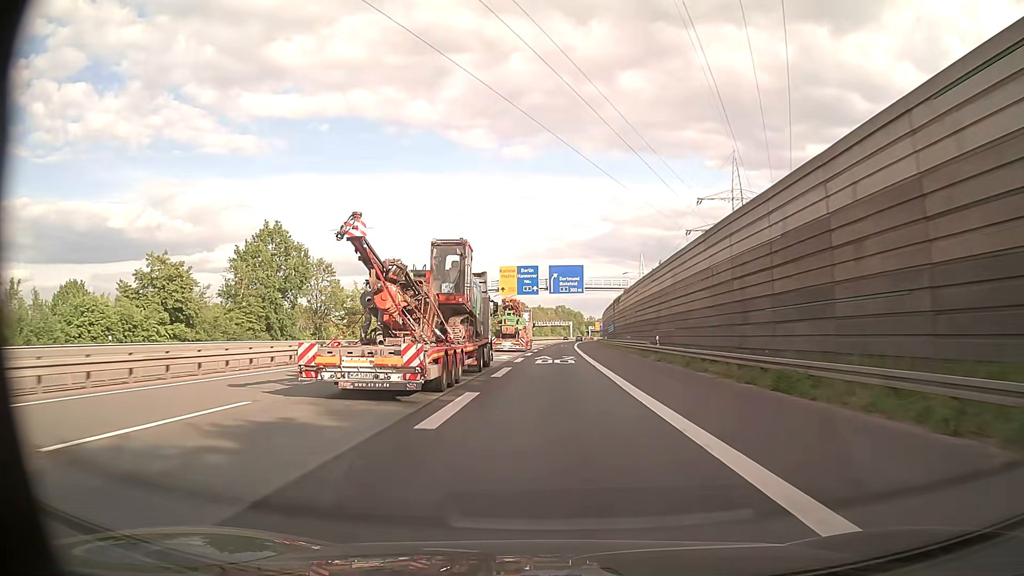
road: motorway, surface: asphalt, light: Day
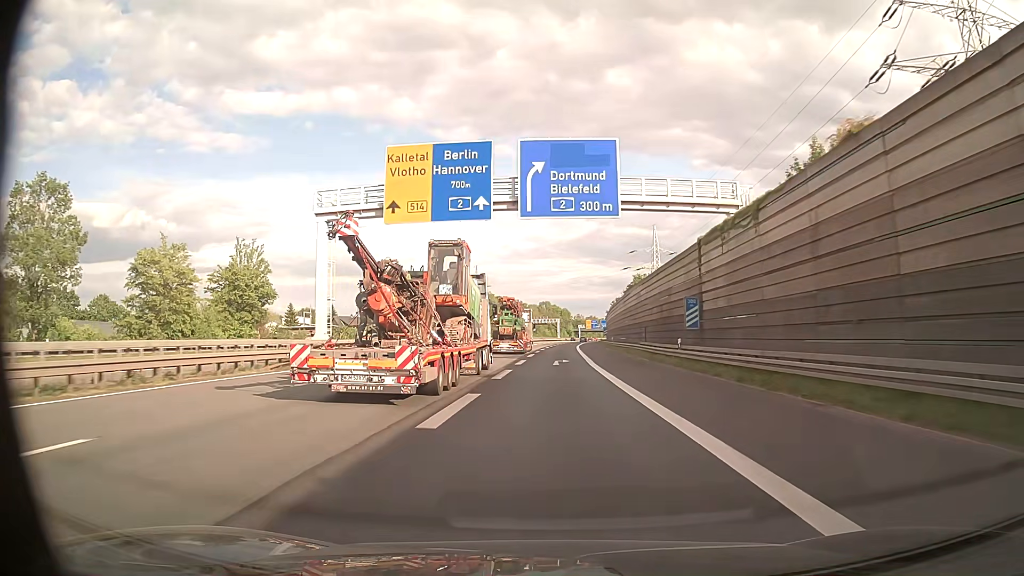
(+0.8, +59.1) m; +1°
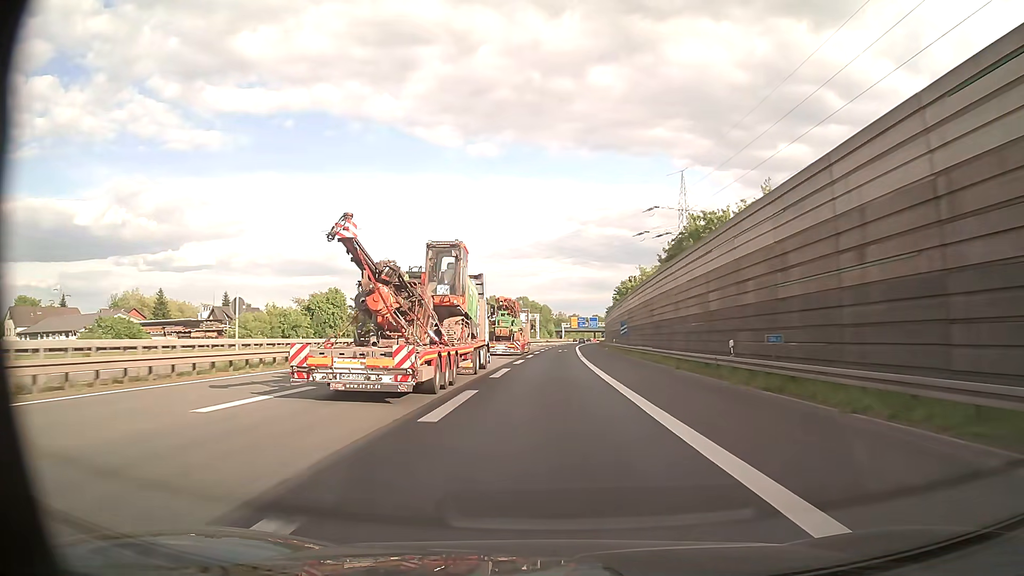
(+0.9, +58.6) m; +2°
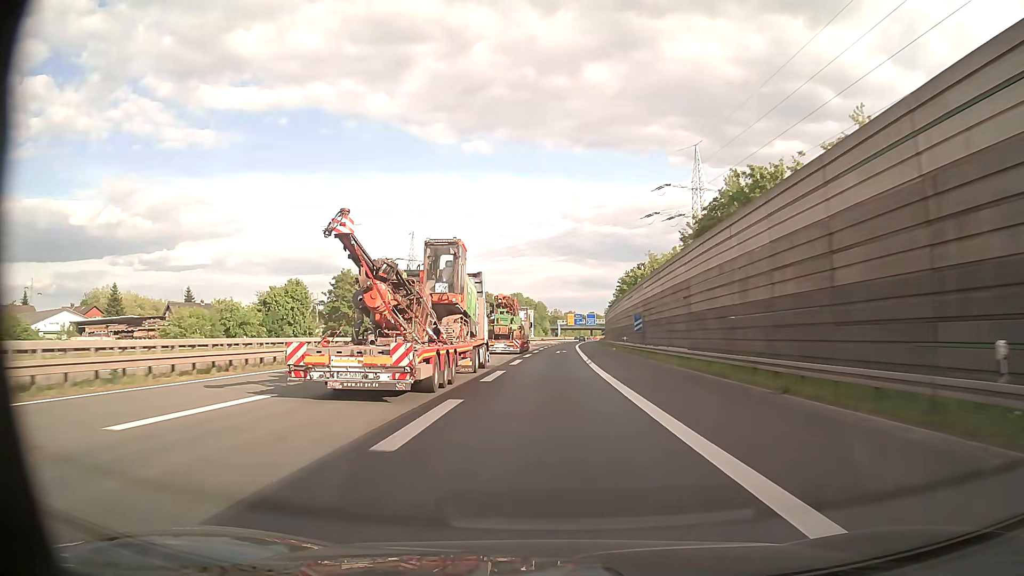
(+0.1, +14.7) m; 0°
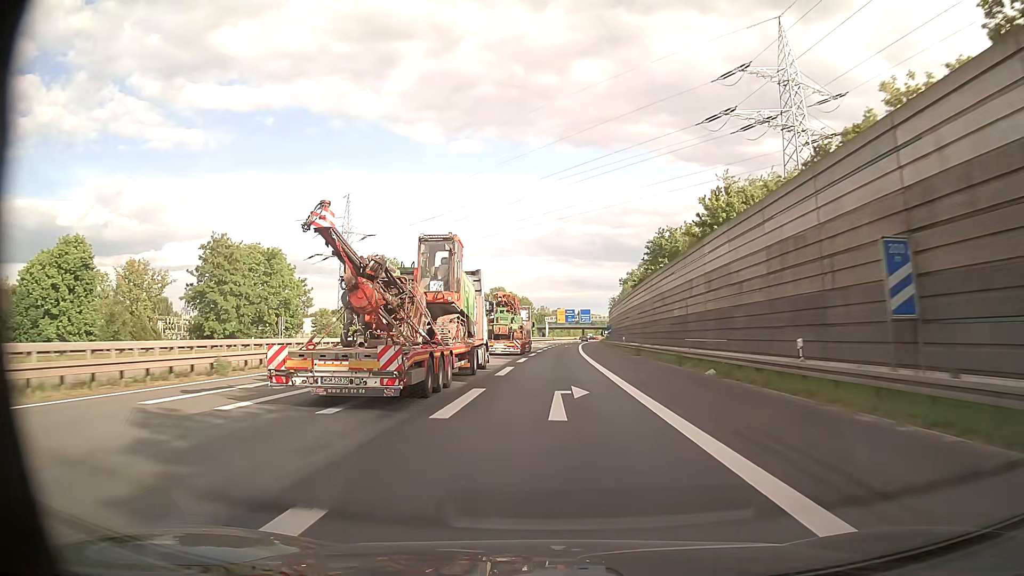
(+0.4, +44.3) m; +1°
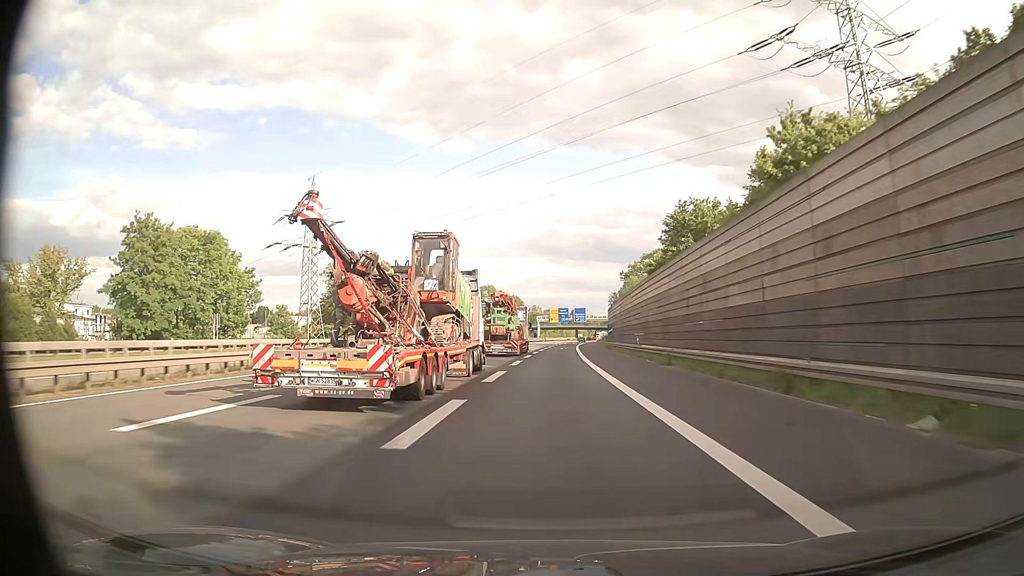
(+0.1, +14.8) m; +1°
(0, +10) (0, +20) (0, +30) (+1, +40) (+1, +50) (+1, +60) (+1, +70) (+2, +80) (+2, +90) (+3, +100) m
